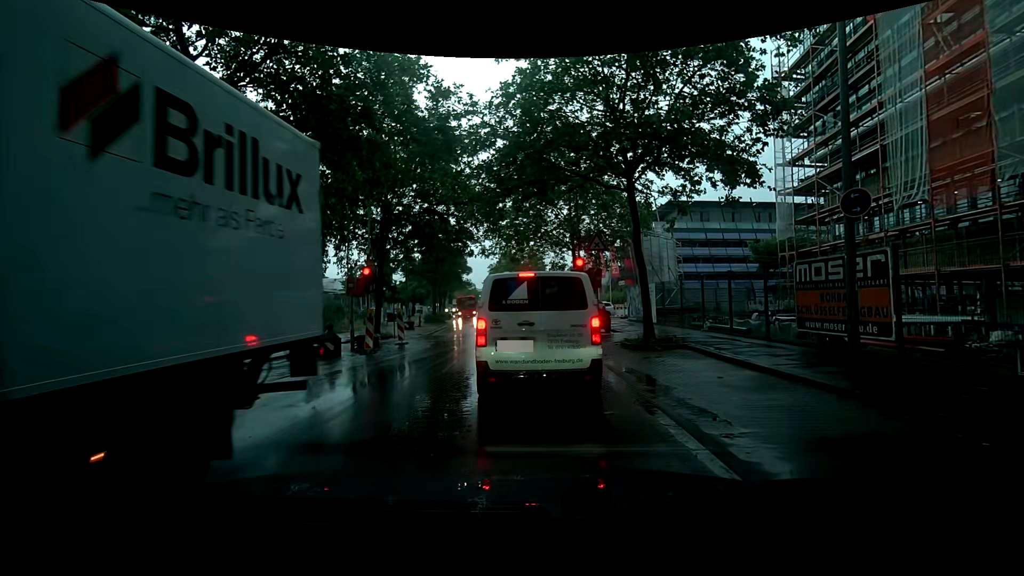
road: tertiary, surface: asphalt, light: Day
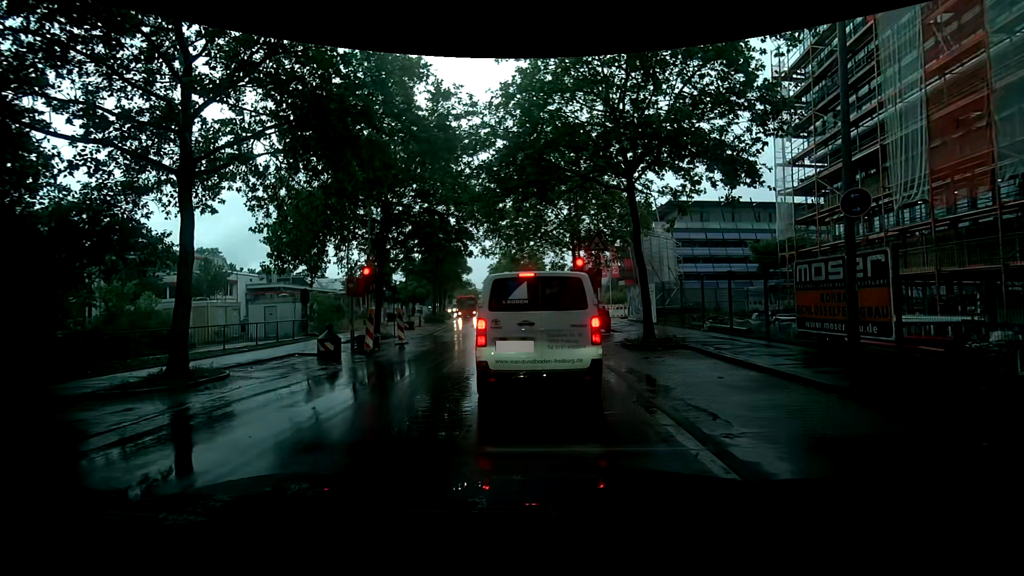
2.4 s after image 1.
(0.0, 0.0) m; 0°
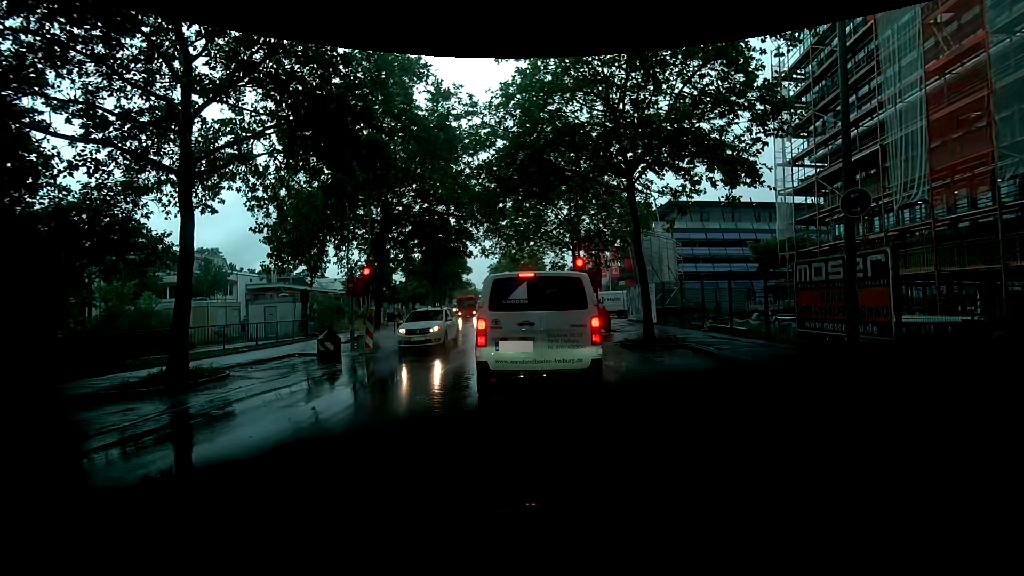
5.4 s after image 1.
(0.0, 0.0) m; 0°
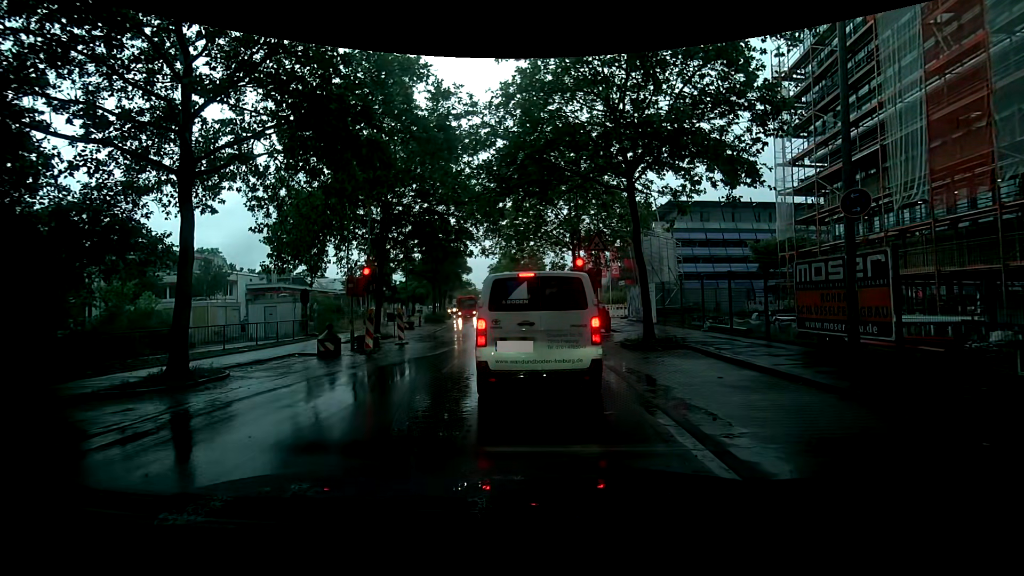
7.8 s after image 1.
(0.0, 0.0) m; 0°
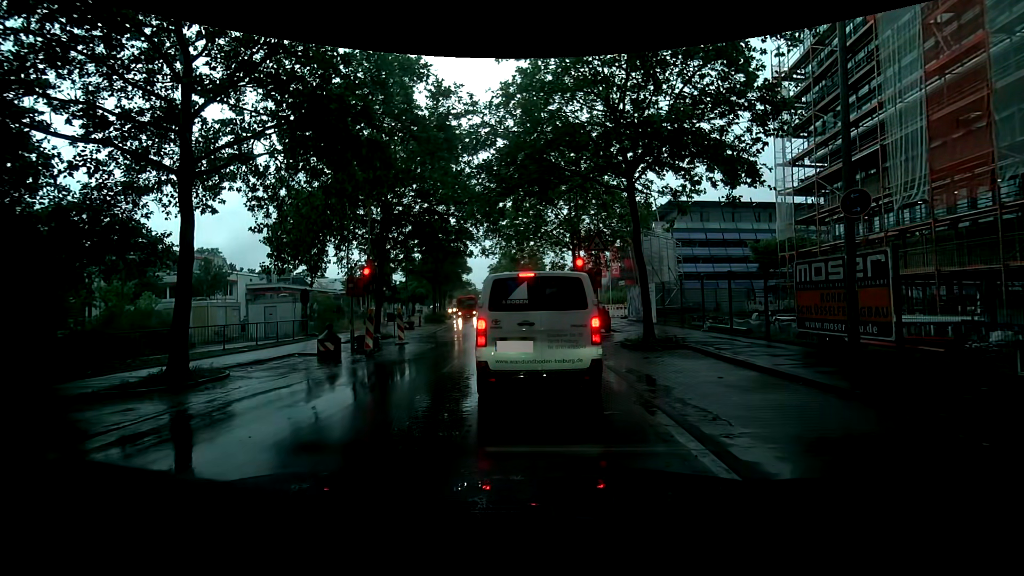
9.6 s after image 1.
(0.0, 0.0) m; 0°
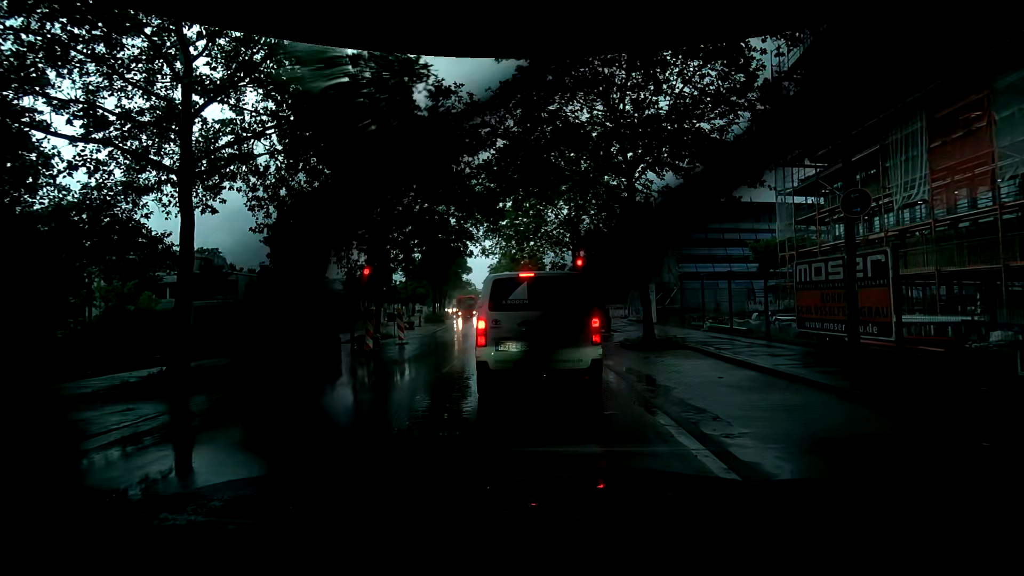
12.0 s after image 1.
(0.0, 0.0) m; 0°
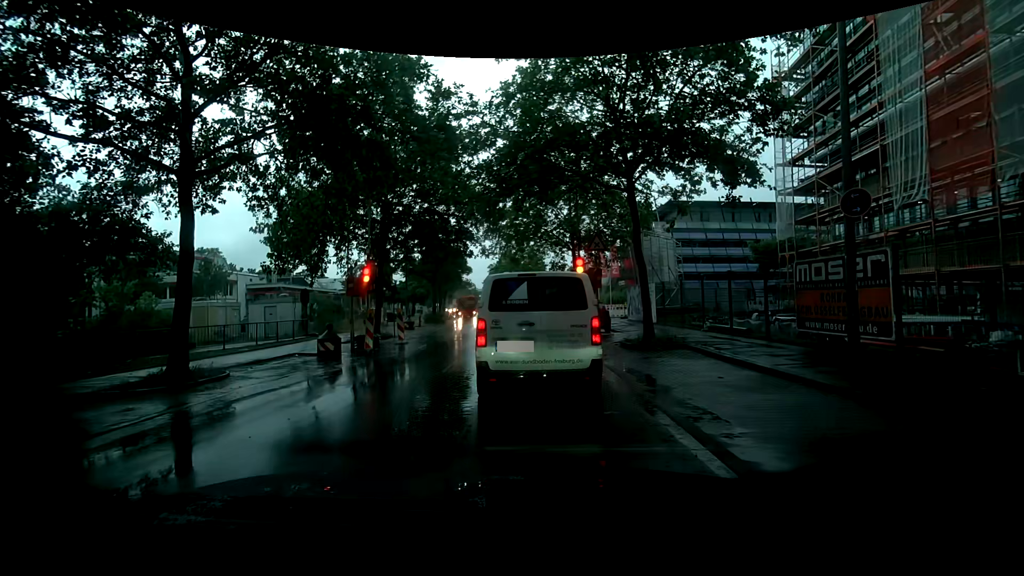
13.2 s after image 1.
(0.0, 0.0) m; 0°
